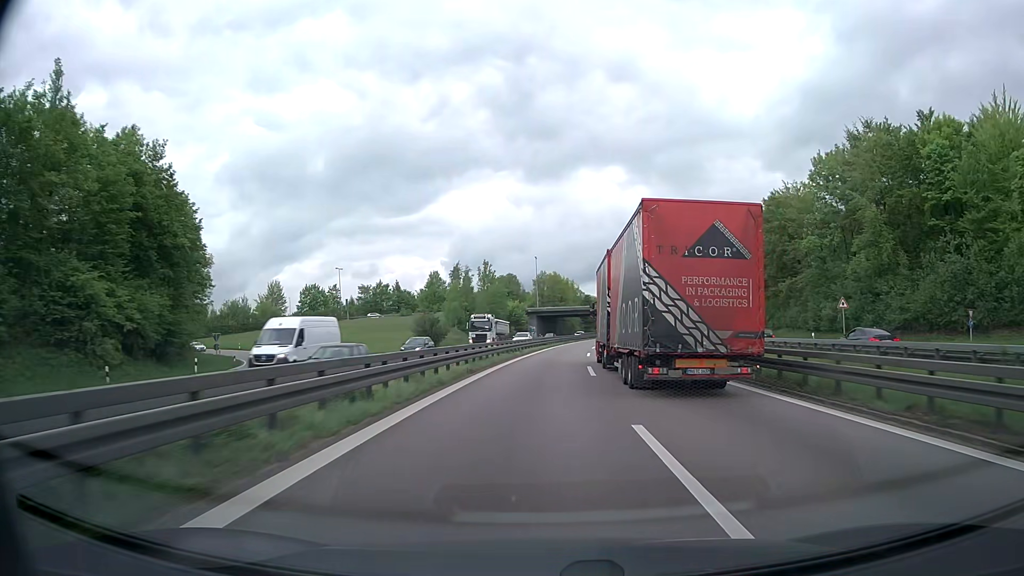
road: trunk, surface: asphalt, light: Day
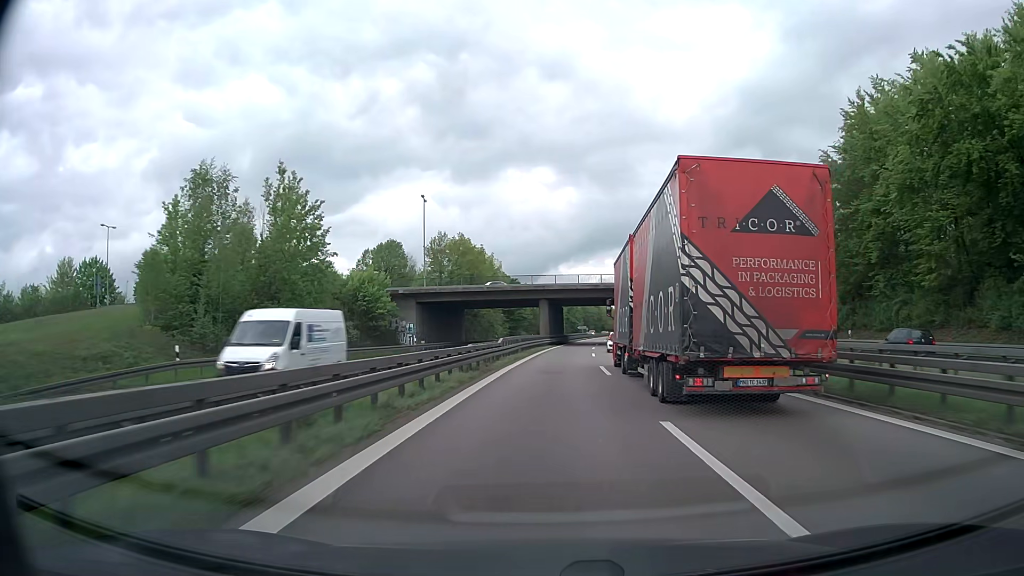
(+3.8, +70.5) m; +6°
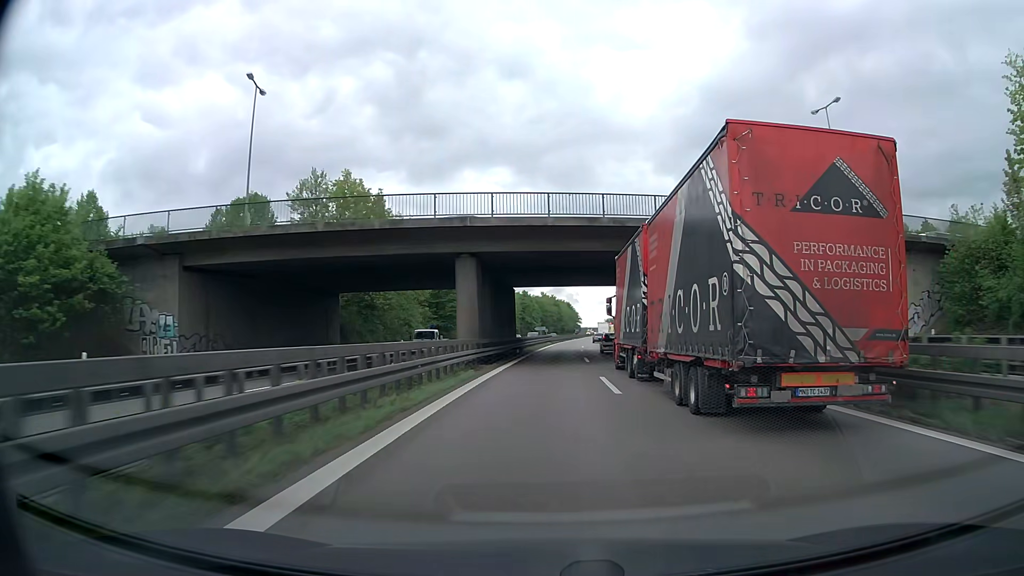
(+1.5, +42.3) m; +4°
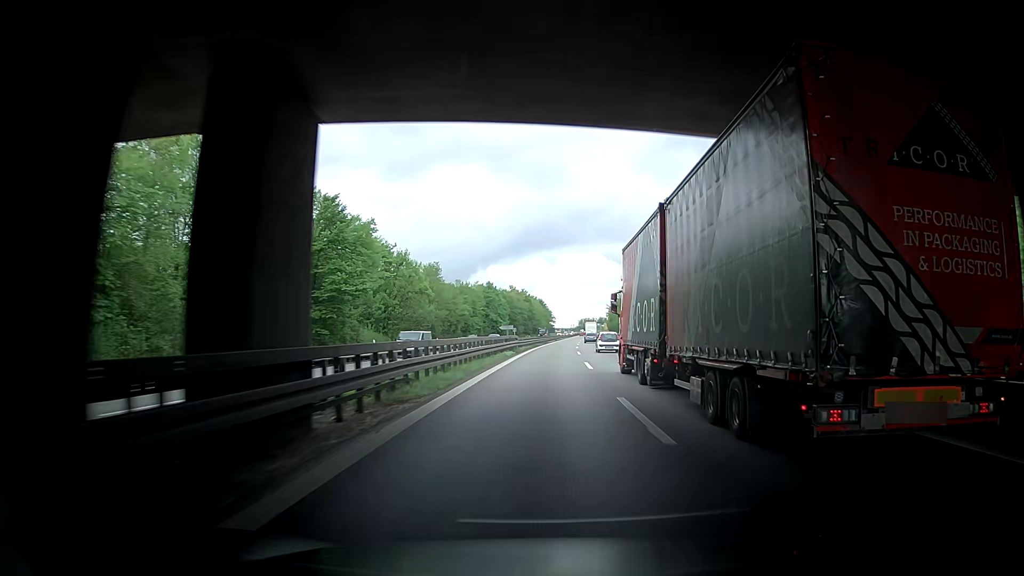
(+0.7, +42.5) m; 0°
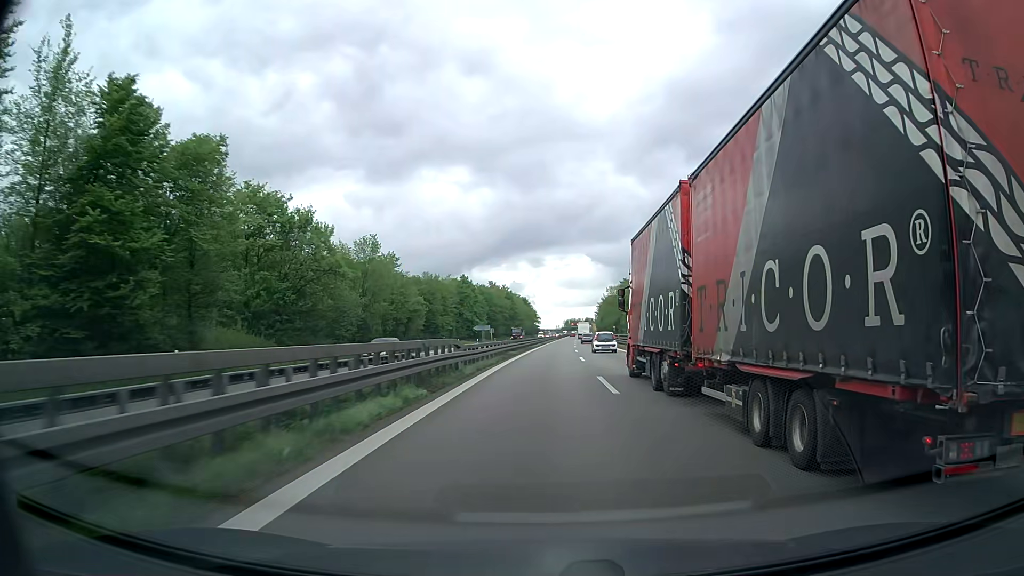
(+0.7, +28.5) m; +3°
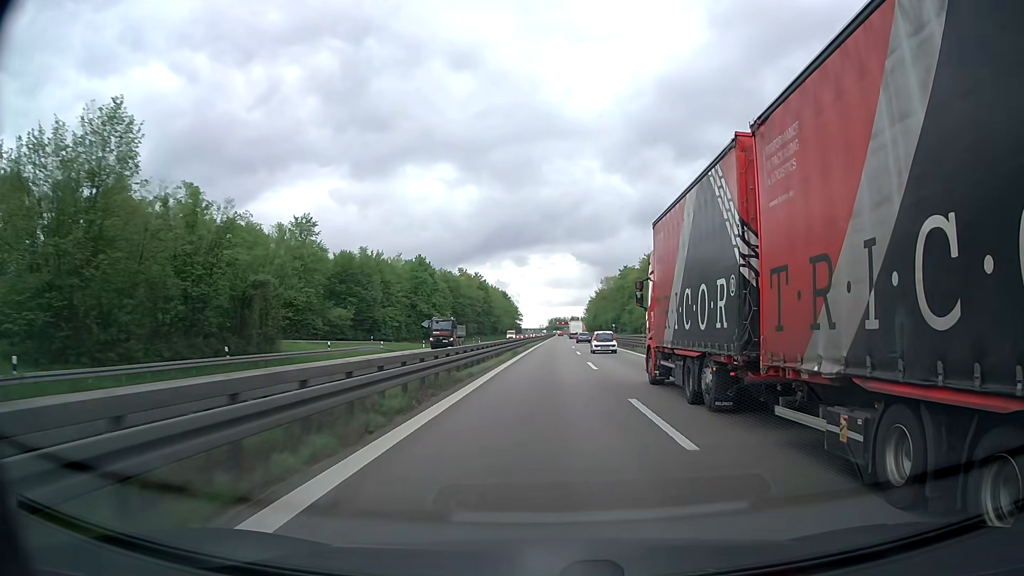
(+0.5, +42.8) m; +1°
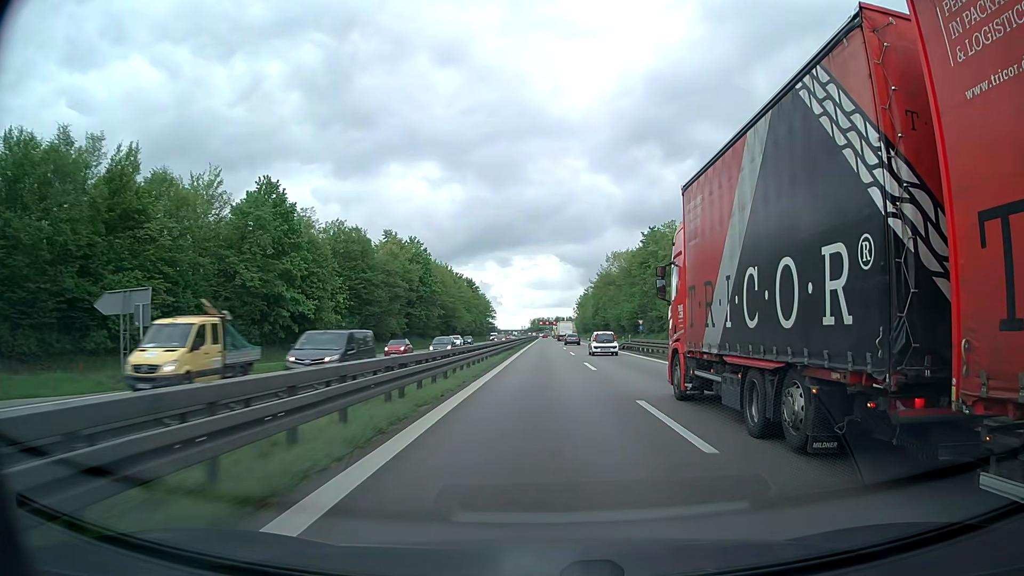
(+1.2, +70.9) m; +2°
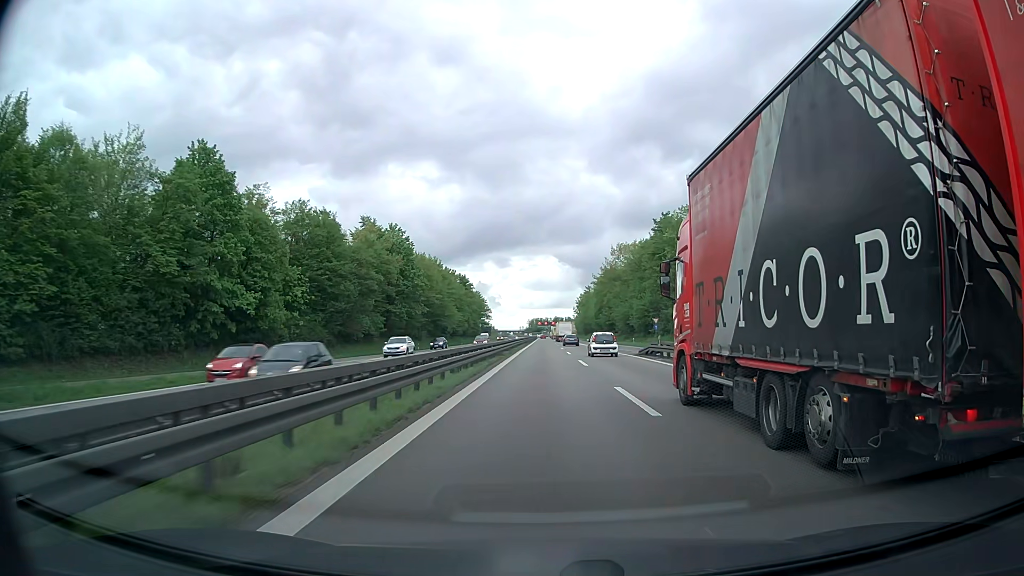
(0.0, +14.1) m; 0°
(0, +10) (0, +20) (0, +30) (0, +40) (0, +50) (0, +60) (0, +70) (0, +80) (0, +90) (0, +100) m
